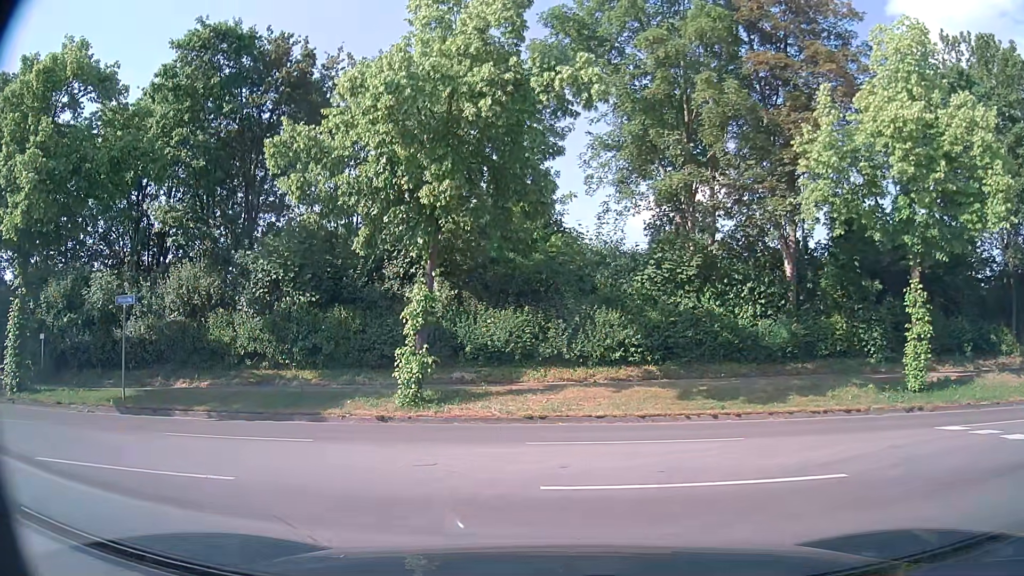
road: service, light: Day
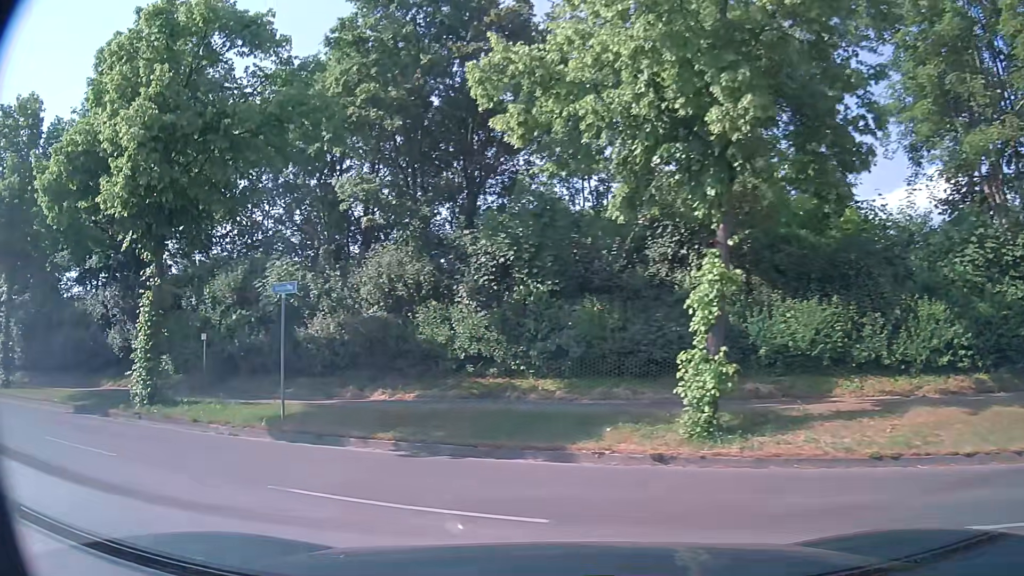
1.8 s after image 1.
(-0.9, +4.7) m; -22°
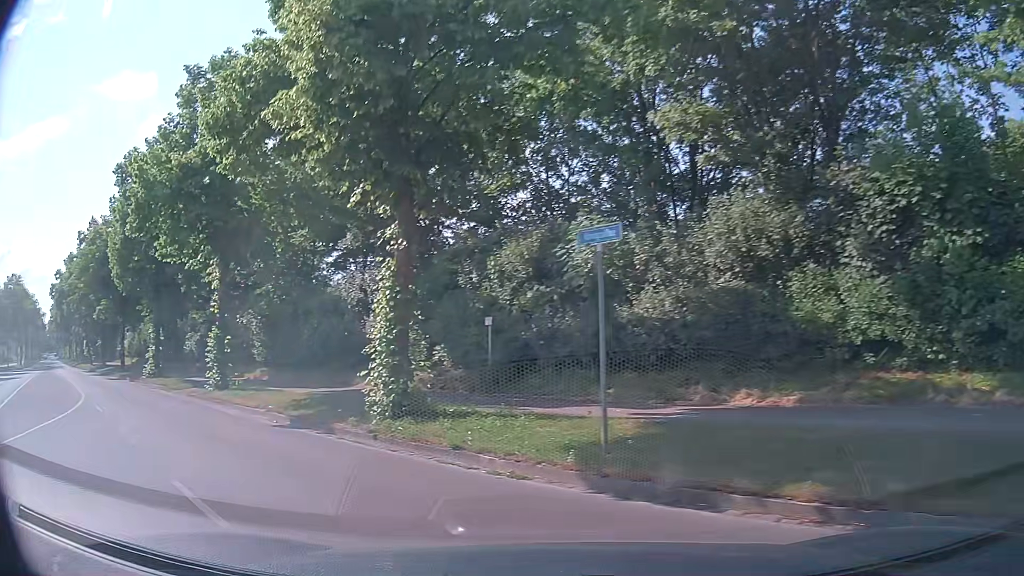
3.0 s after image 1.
(-1.2, +5.0) m; -25°
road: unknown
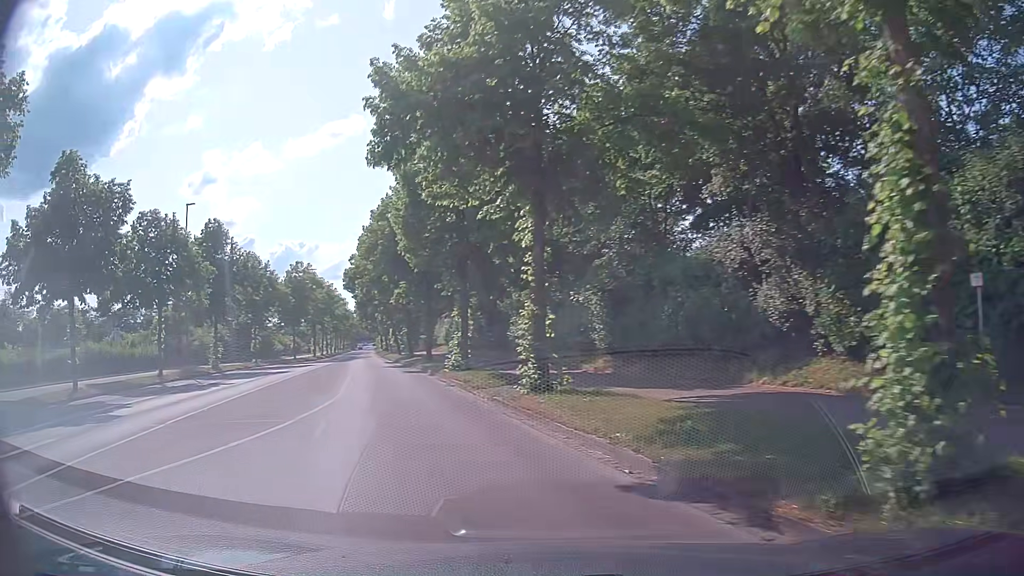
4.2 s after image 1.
(-2.0, +6.7) m; -29°
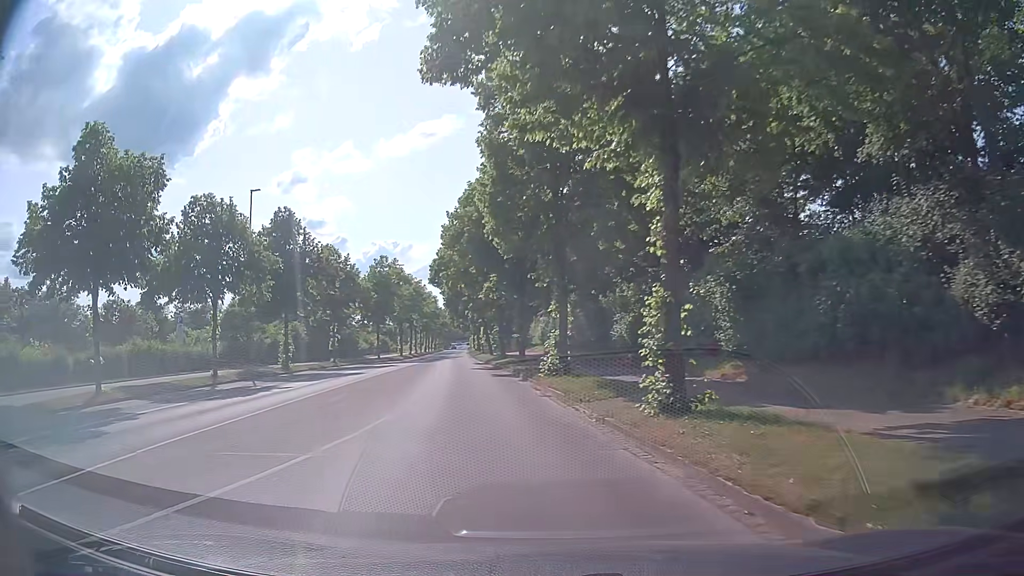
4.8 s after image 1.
(-0.5, +4.2) m; -9°
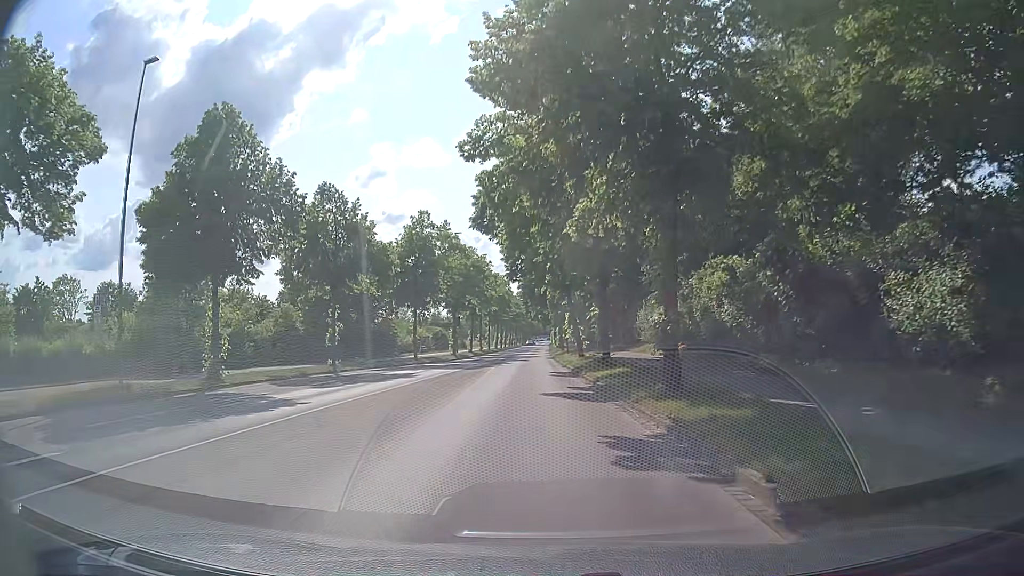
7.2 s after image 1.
(-2.3, +20.9) m; -8°
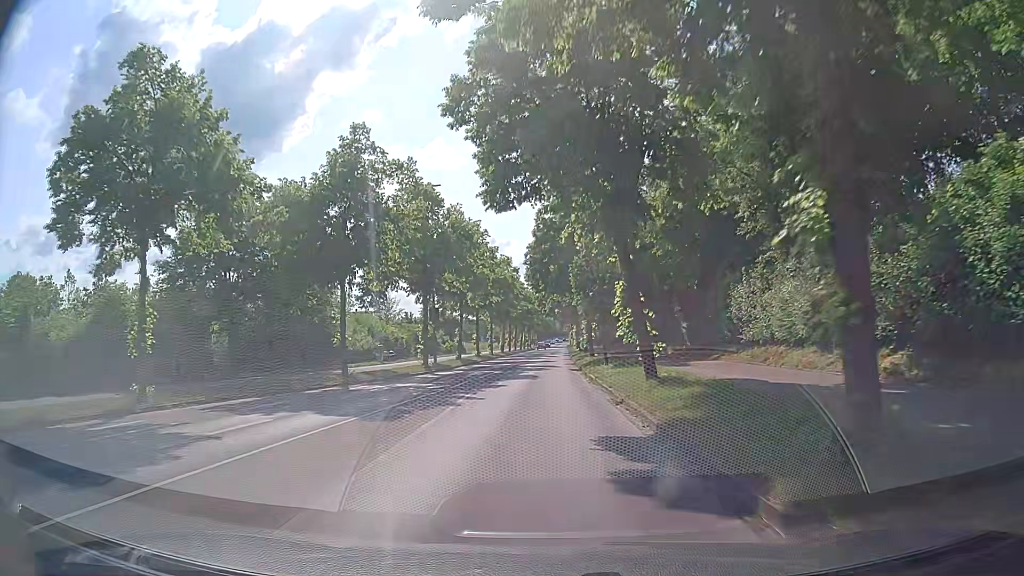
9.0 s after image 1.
(-0.2, +19.8) m; -1°
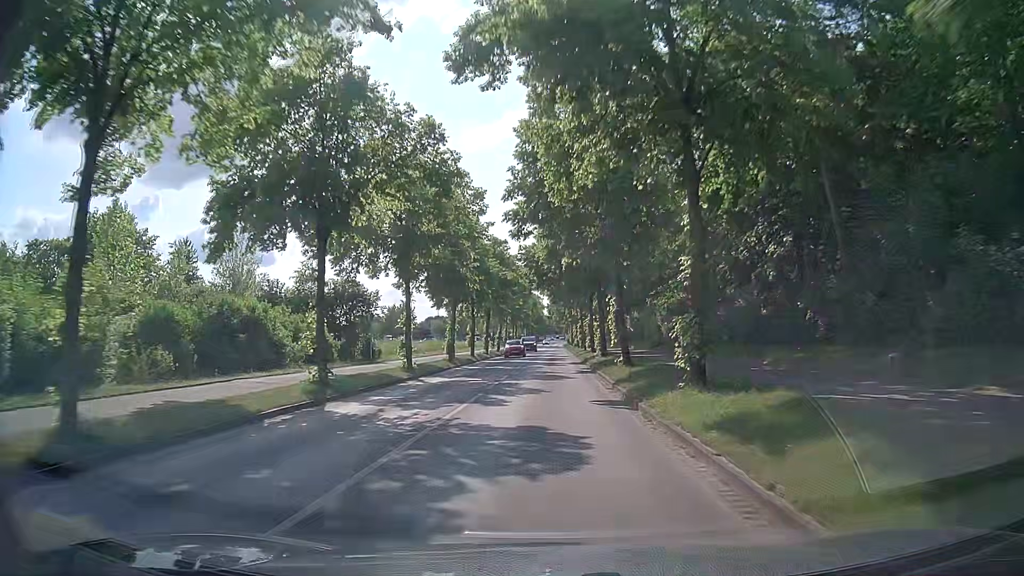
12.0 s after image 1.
(0.0, +39.2) m; +1°
(0, +10) (0, +20) (0, +30) (0, +40) (0, +50) (0, +60) (0, +70) (0, +80) (0, +90) (0, +100) m
